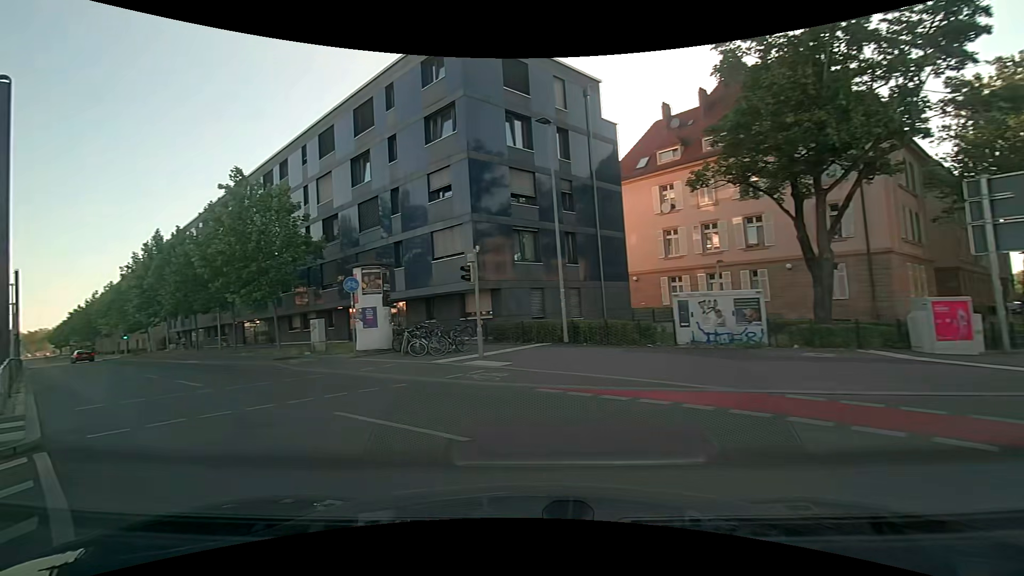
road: secondary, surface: asphalt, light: Day
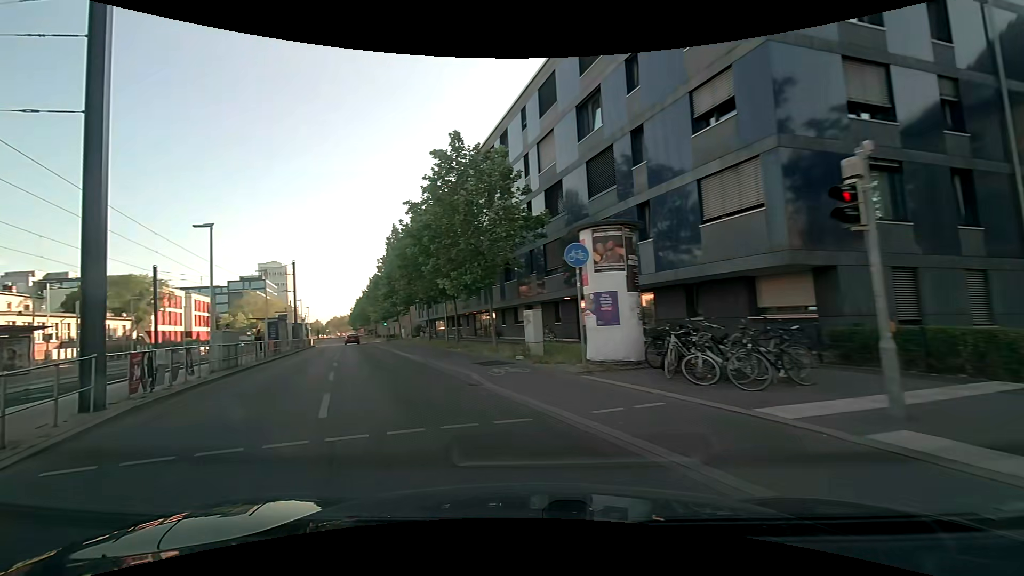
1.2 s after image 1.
(-1.9, +8.1) m; -27°
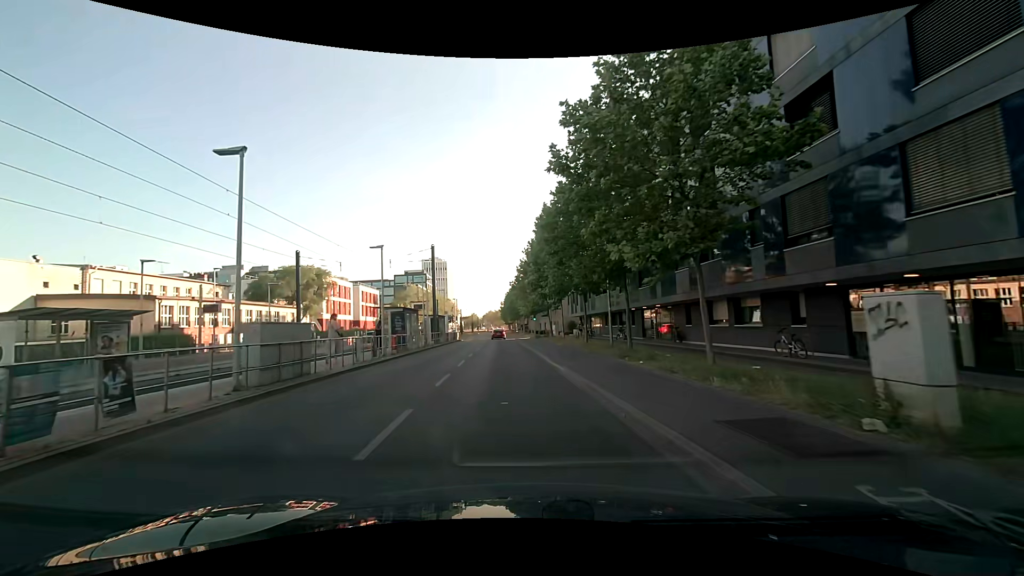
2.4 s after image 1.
(-1.5, +9.2) m; -17°
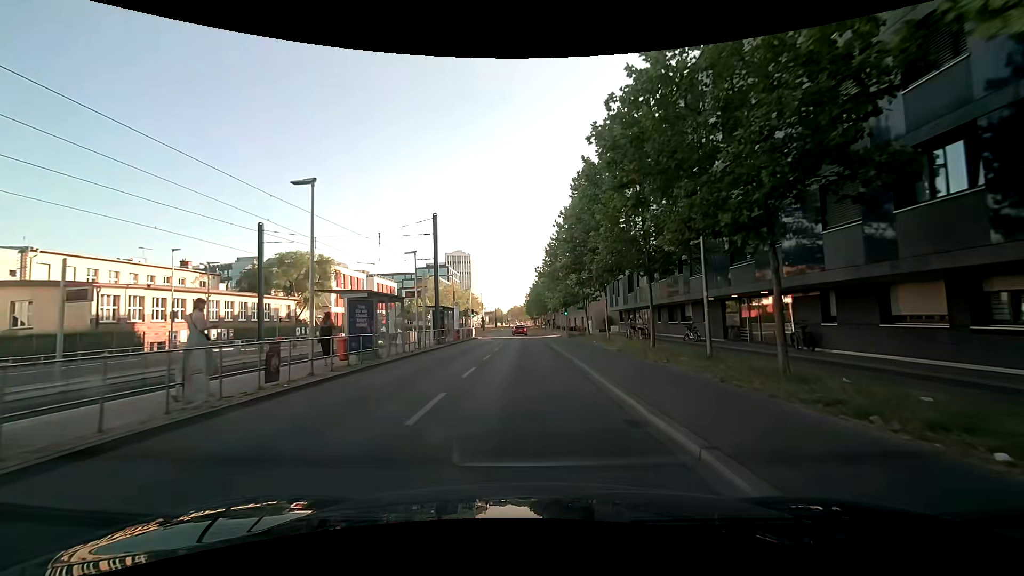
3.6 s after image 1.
(-0.4, +10.8) m; -4°
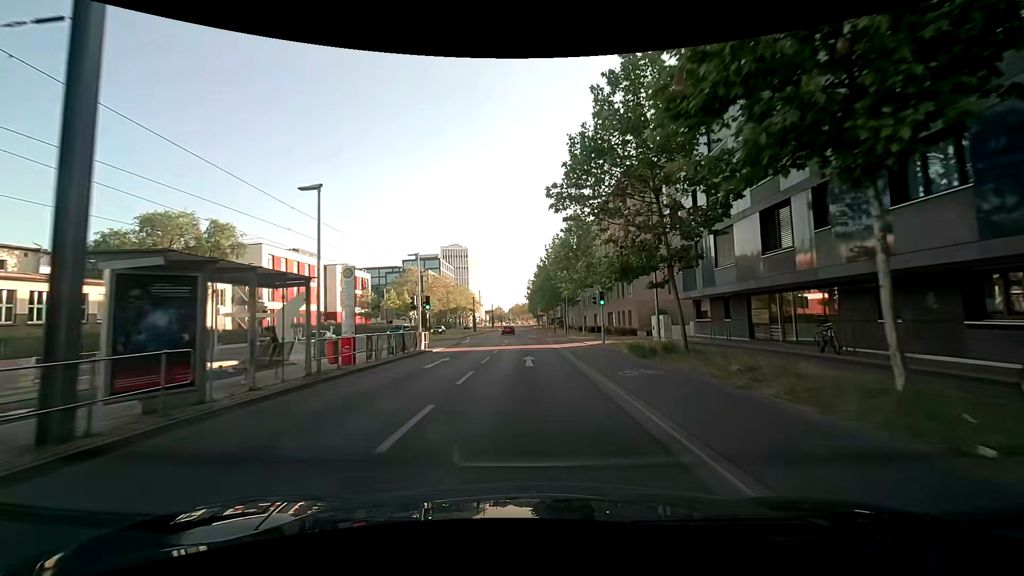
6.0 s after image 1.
(+0.2, +25.9) m; +1°
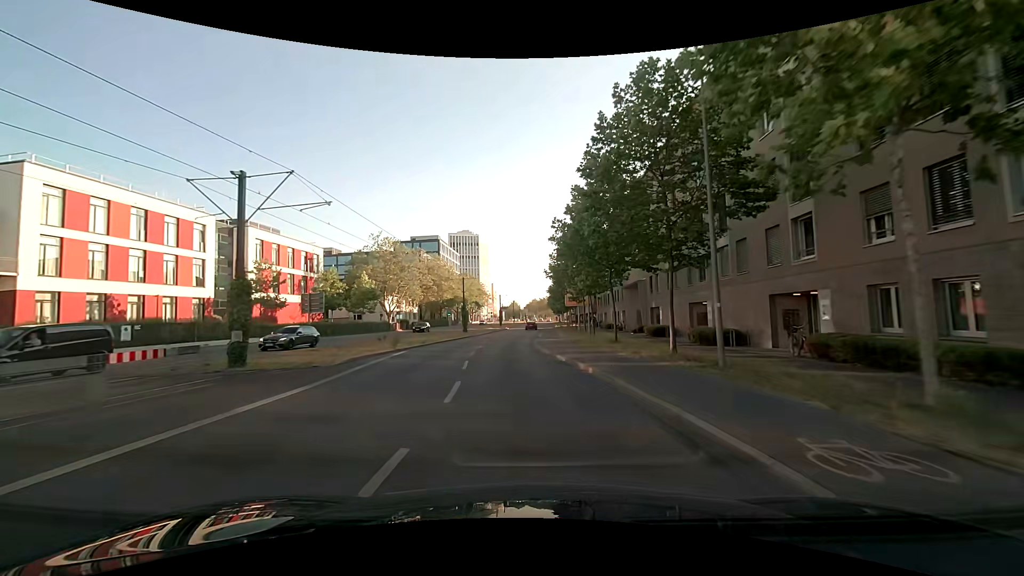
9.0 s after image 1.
(-0.4, +36.7) m; -2°
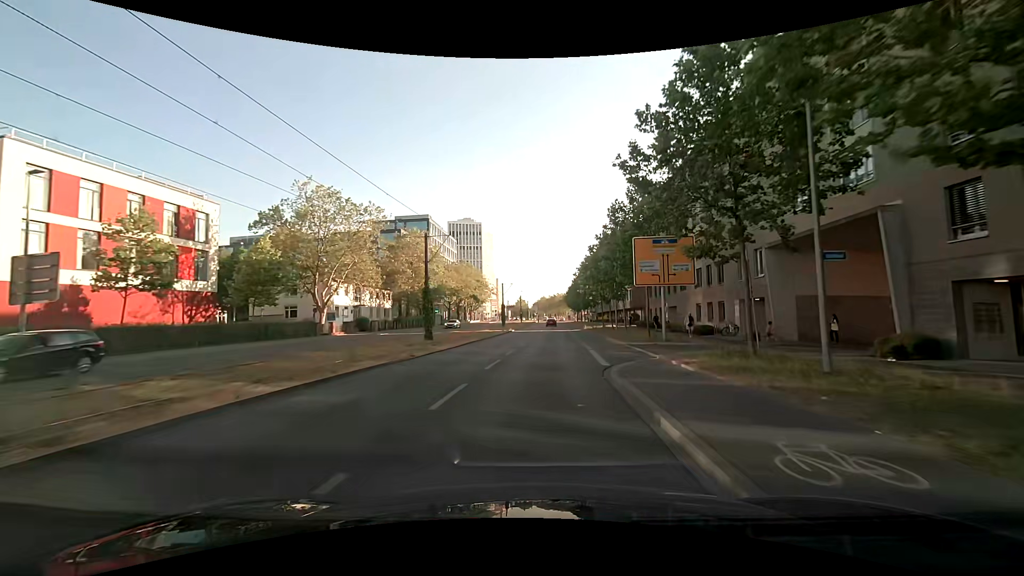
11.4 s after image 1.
(-1.3, +31.4) m; 0°
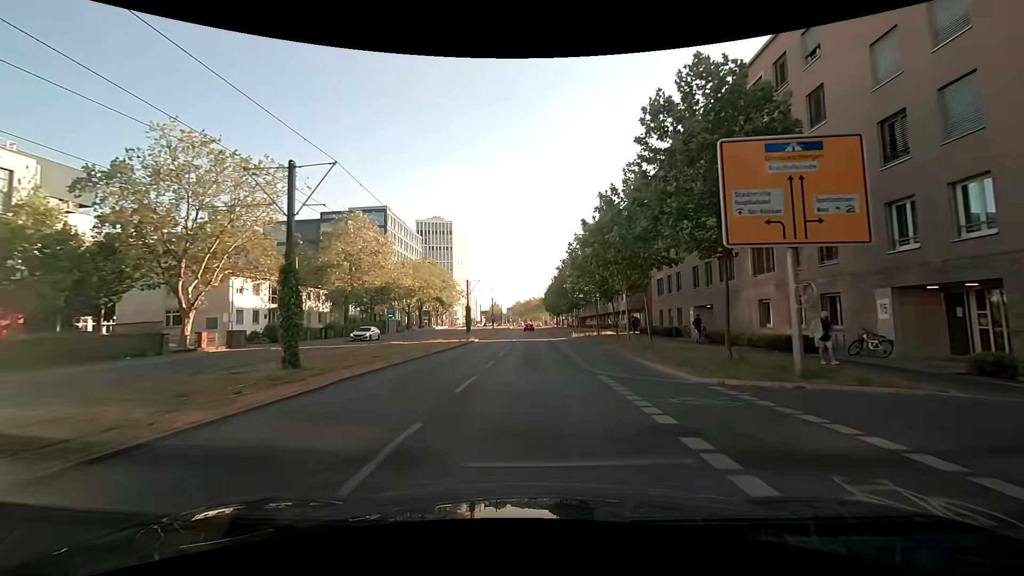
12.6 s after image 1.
(+0.1, +16.0) m; +1°
(0, +10) (0, +20) (0, +30) (0, +40) (+1, +50) (+1, +60) (+1, +70) (+1, +80) (+1, +90) (+1, +100) m
